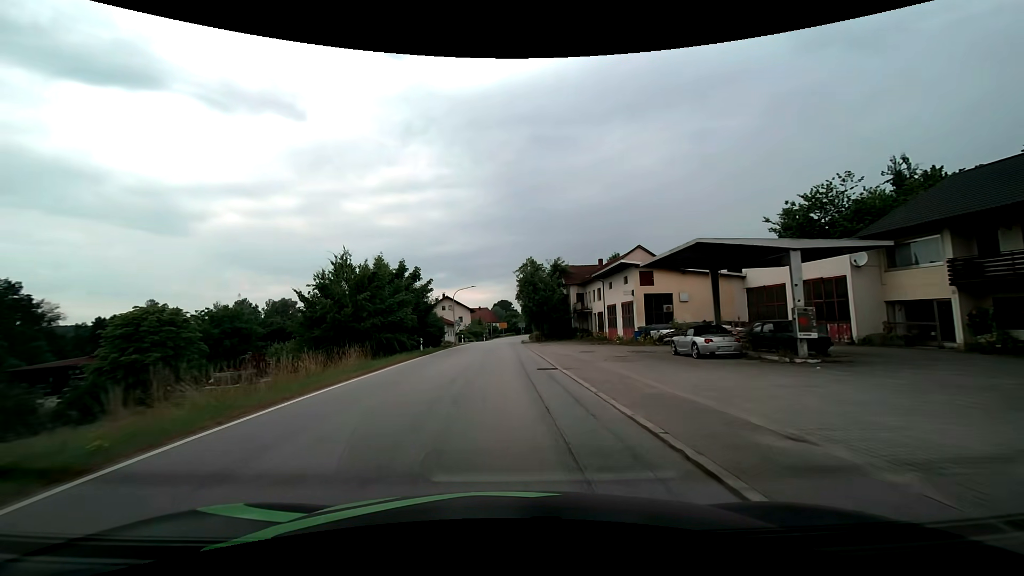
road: secondary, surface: asphalt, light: Day
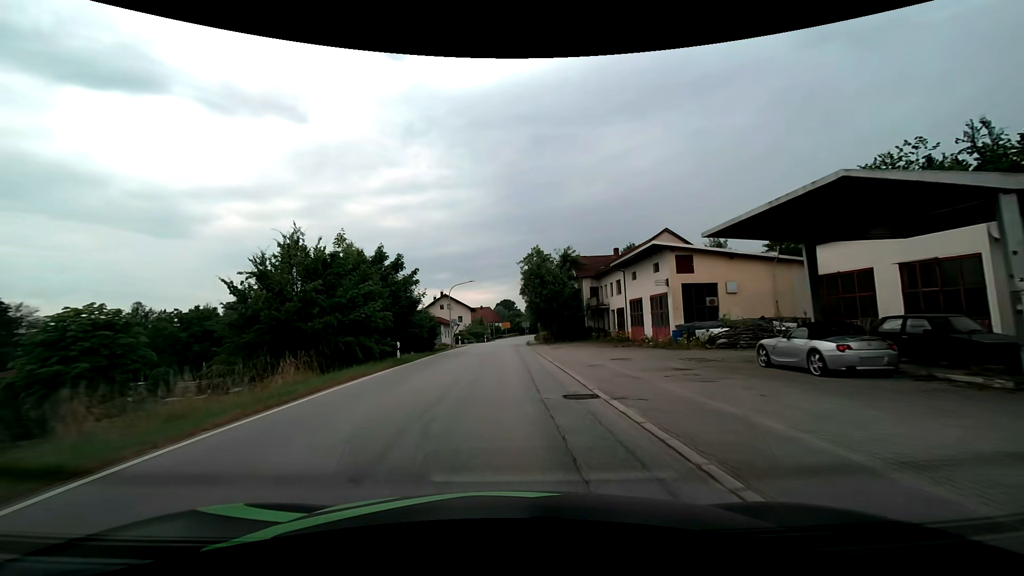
(0.0, +7.5) m; -1°
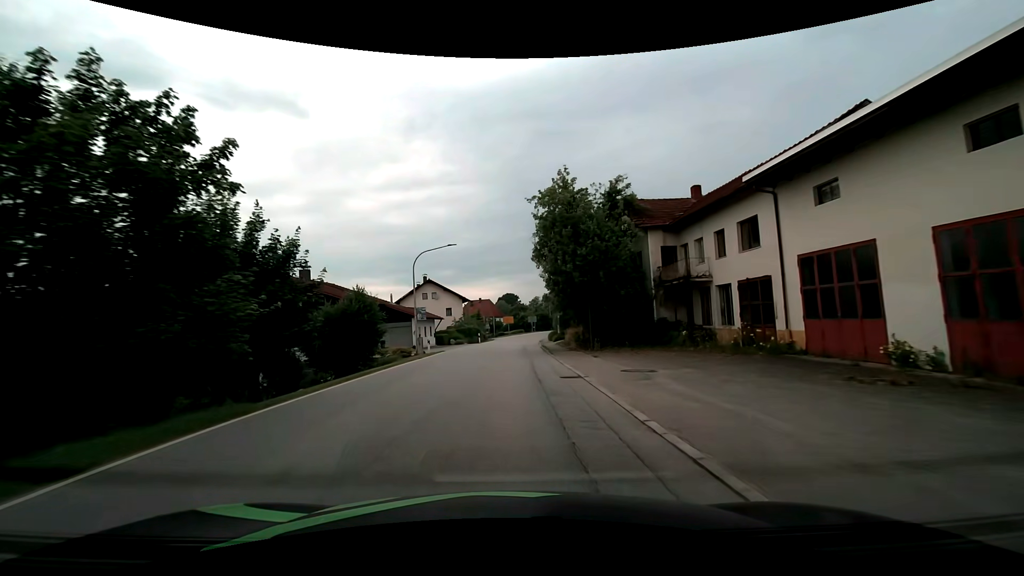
(+0.1, +22.5) m; 0°
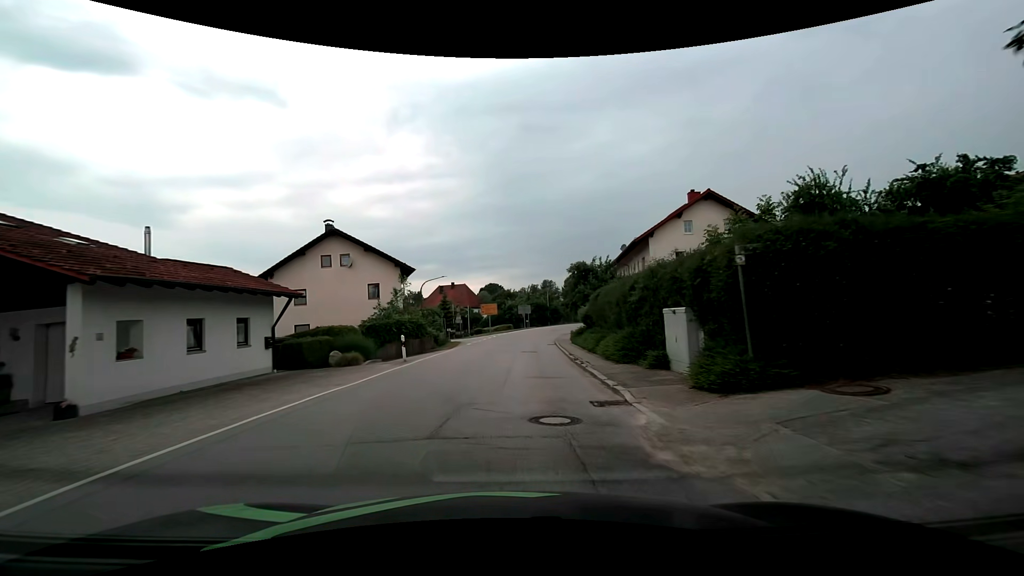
(+0.2, +35.3) m; +2°
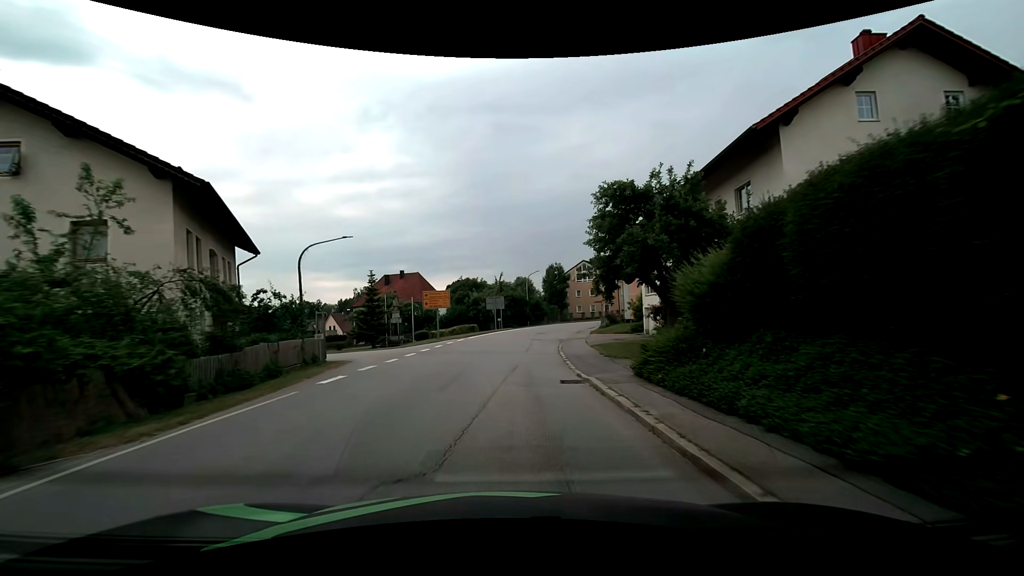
(+0.8, +23.8) m; +4°
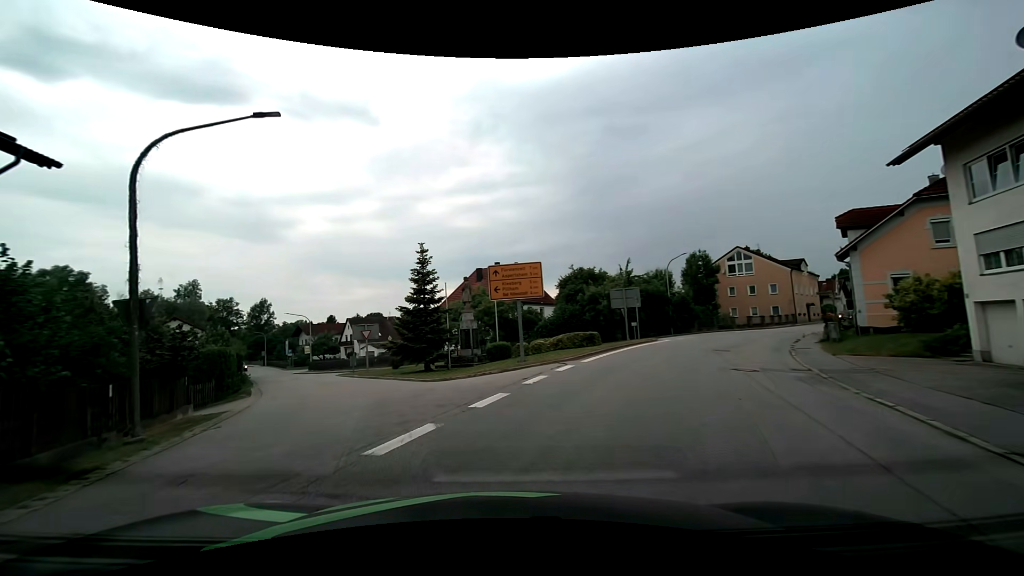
(-1.1, +19.2) m; -13°
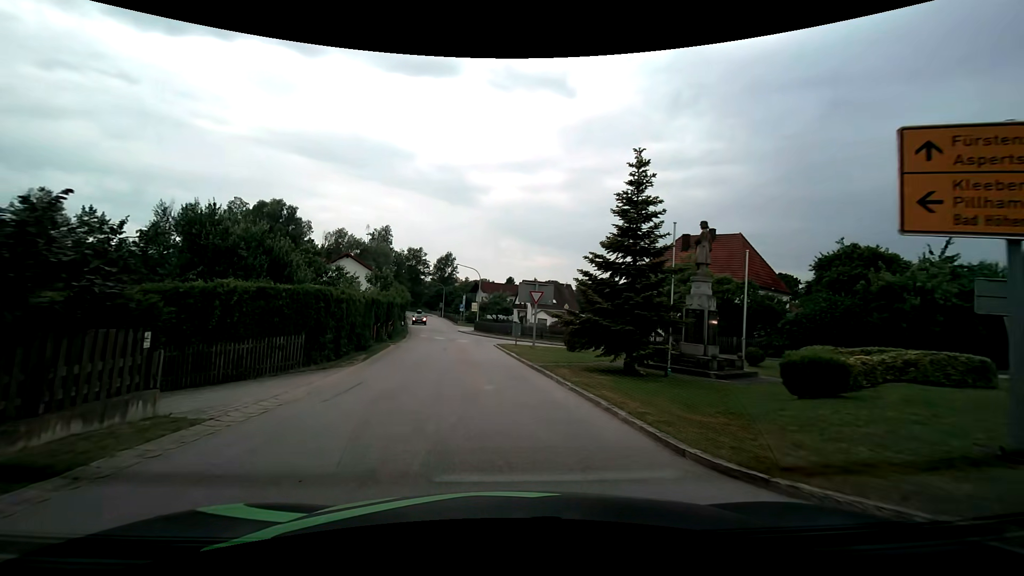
(-2.3, +11.6) m; -19°
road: tertiary
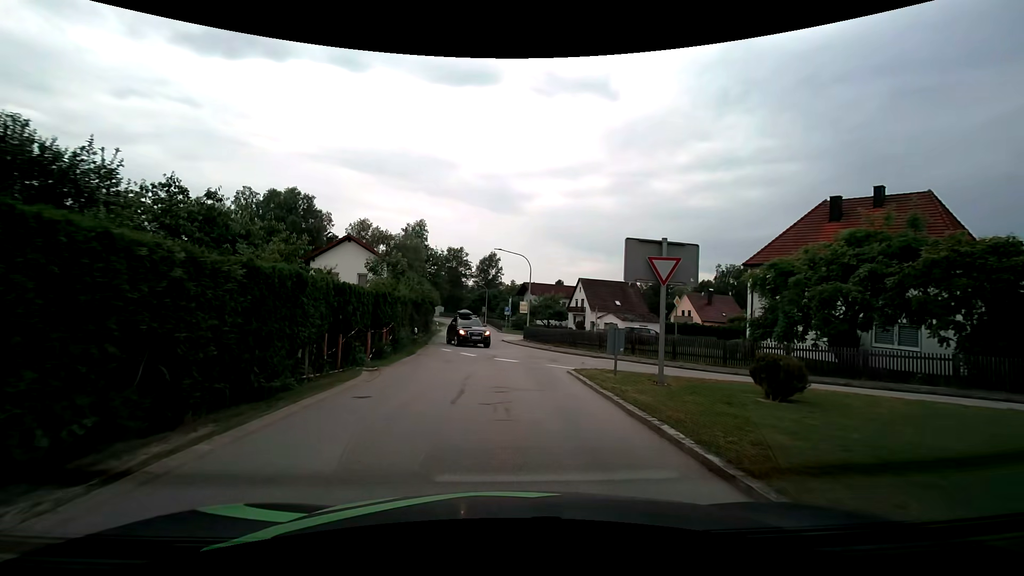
(-1.3, +14.7) m; -7°
(0, +10) (0, +20) (-1, +30) (-2, +40) (-3, +50) (-4, +60) (-5, +70) (-6, +80) (-7, +90) (-9, +99) m
